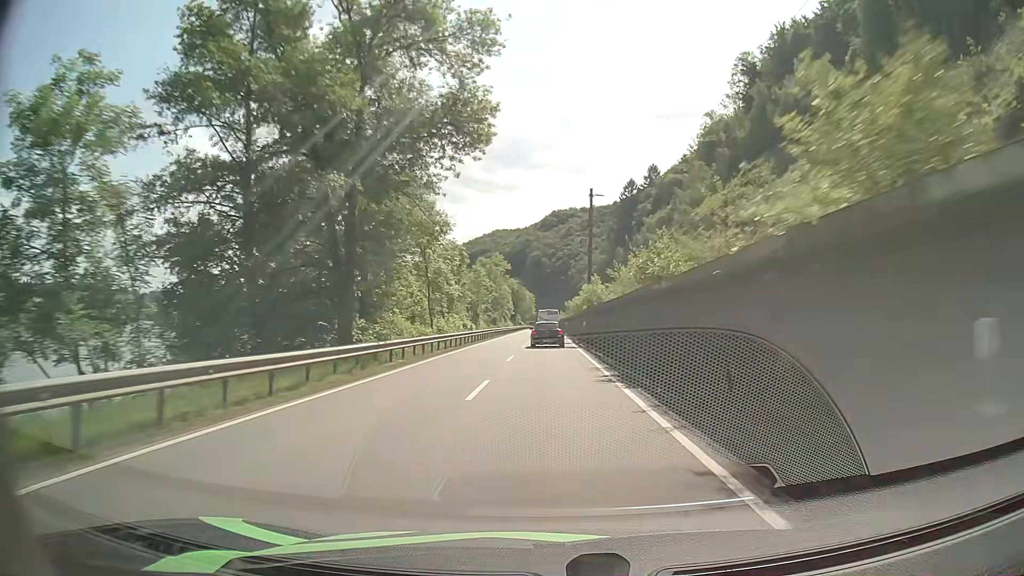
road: primary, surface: asphalt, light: Day
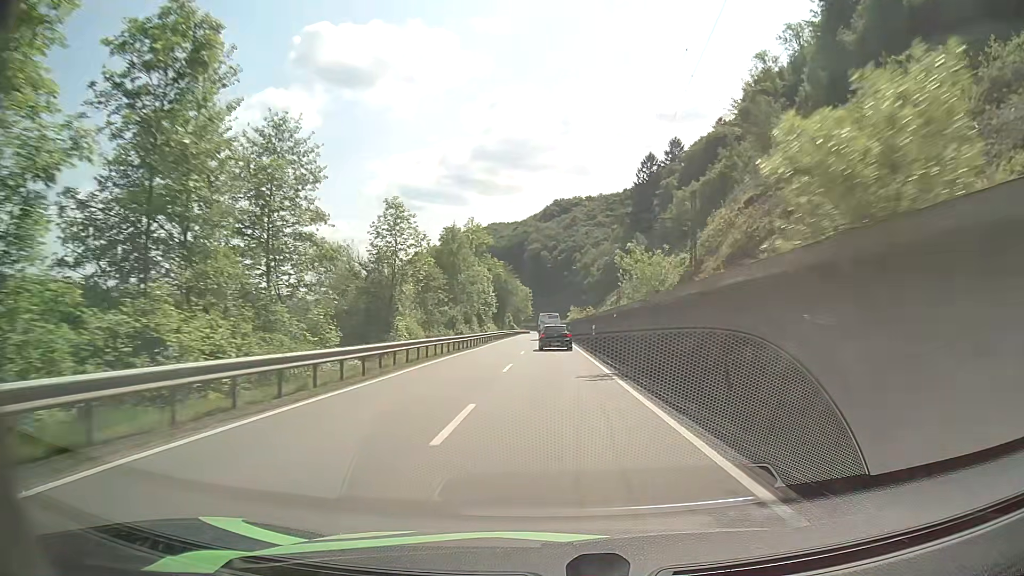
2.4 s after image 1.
(-0.3, +52.0) m; 0°
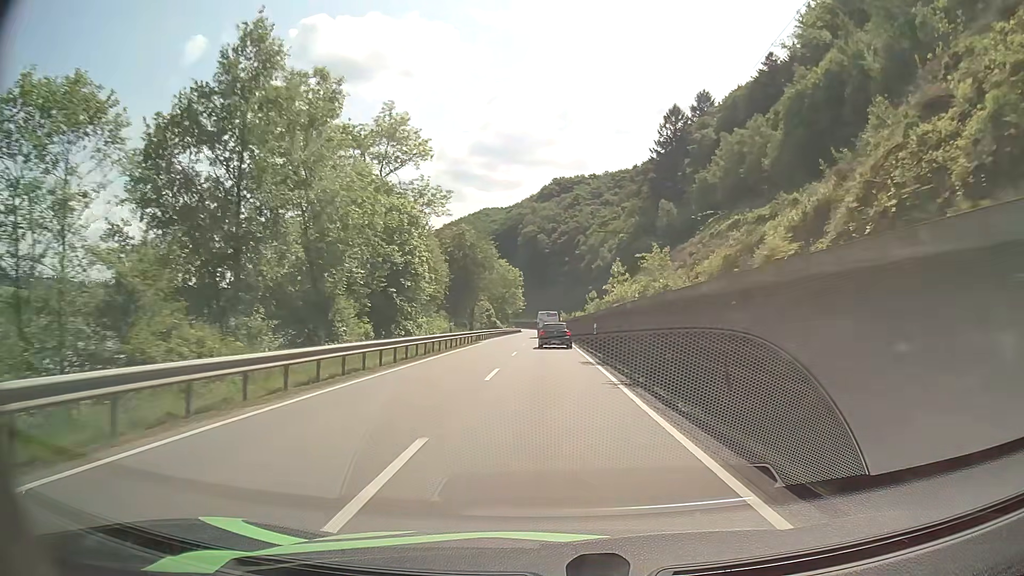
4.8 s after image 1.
(+0.2, +51.4) m; 0°
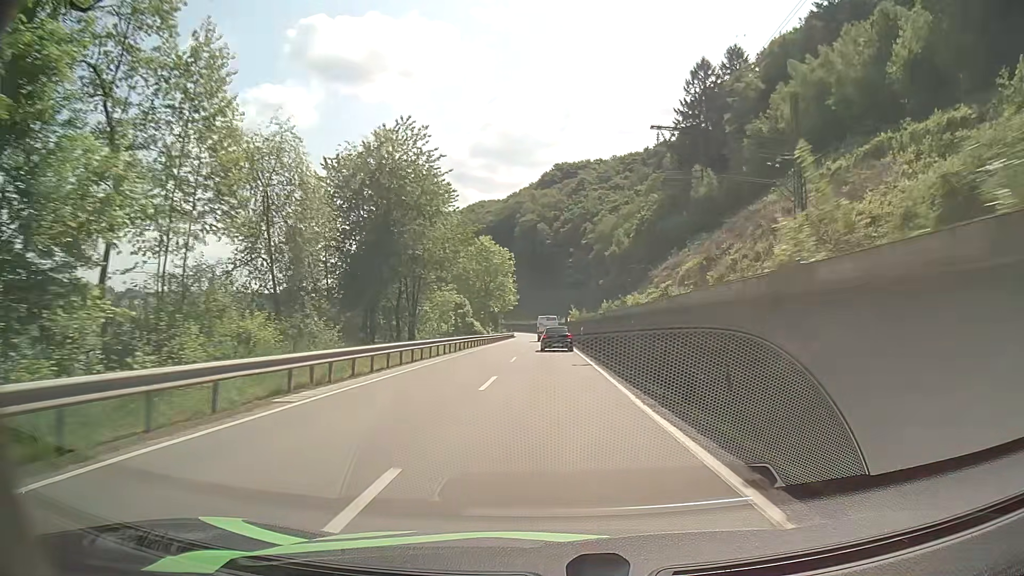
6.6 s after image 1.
(+0.2, +37.2) m; 0°
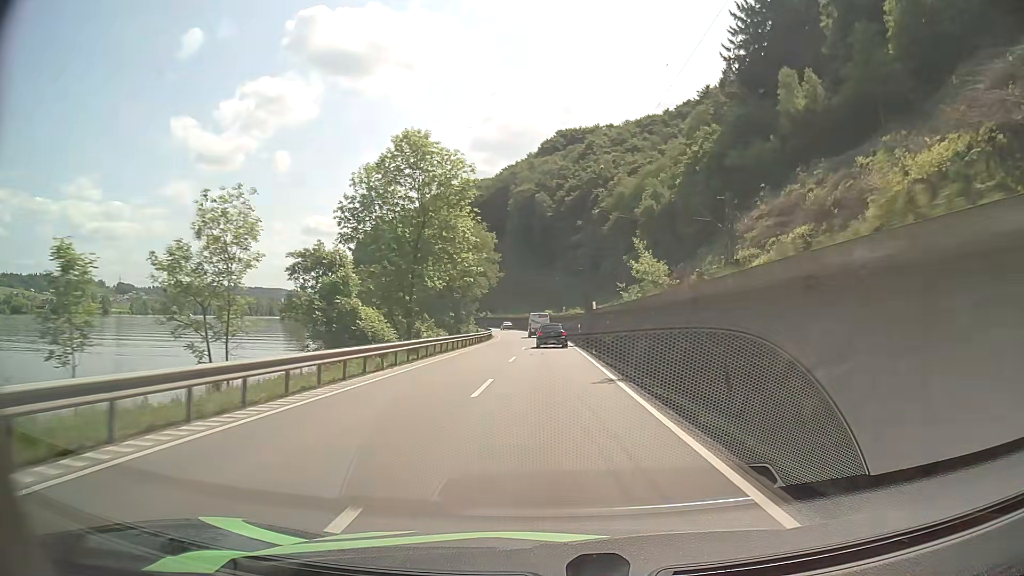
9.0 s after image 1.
(+0.3, +49.1) m; 0°
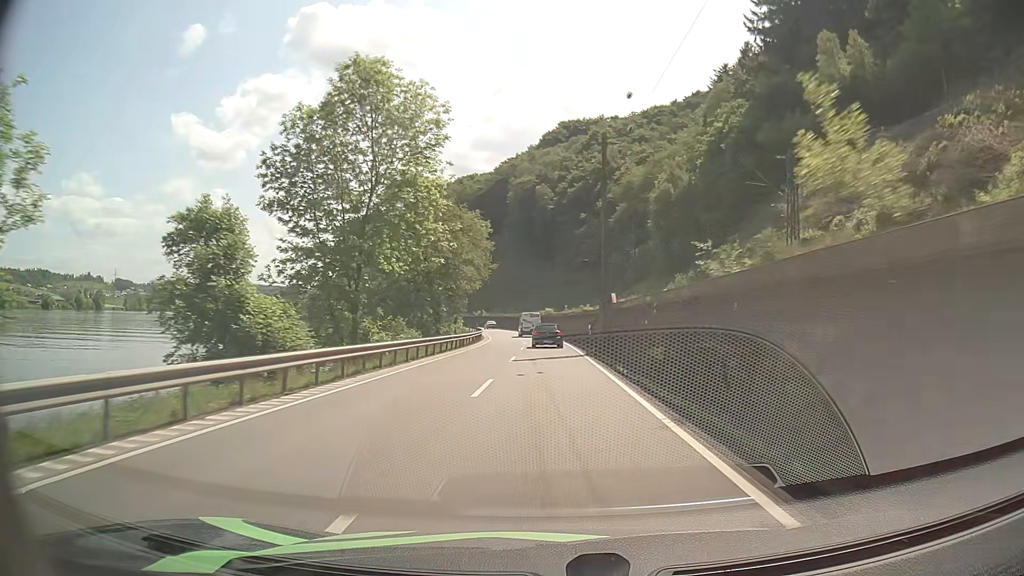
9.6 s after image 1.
(0.0, +12.1) m; 0°
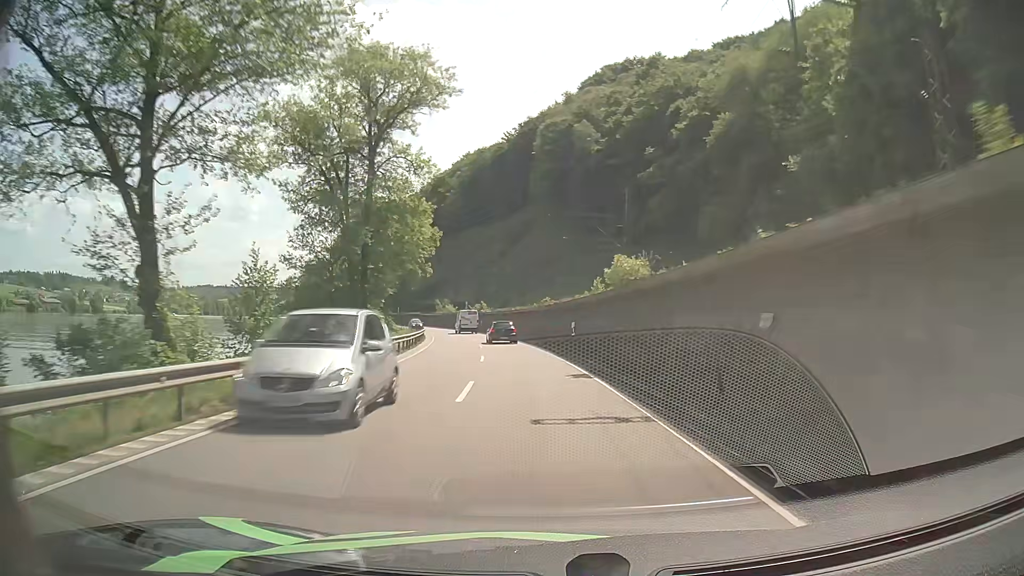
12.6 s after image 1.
(-0.5, +60.5) m; -3°
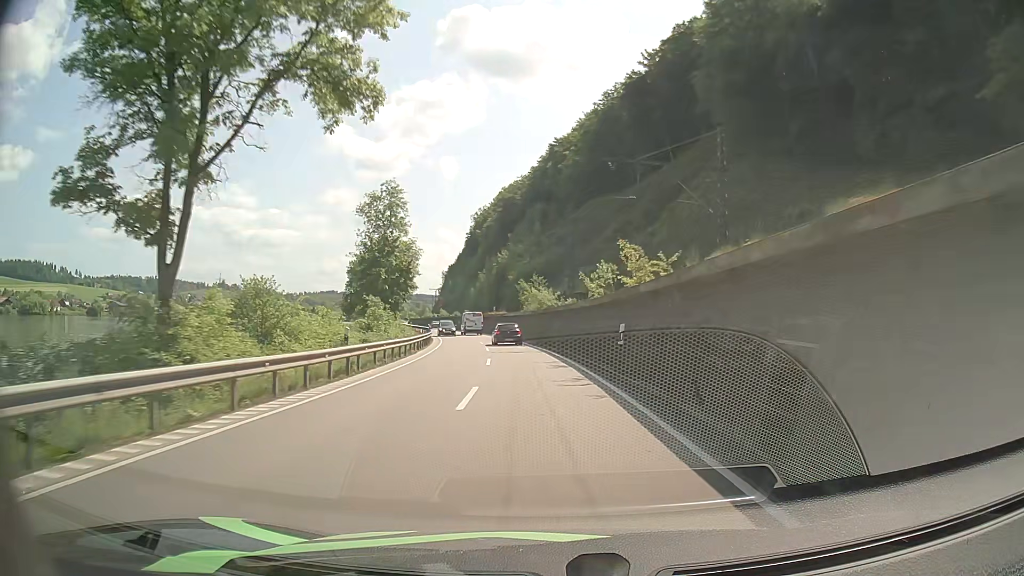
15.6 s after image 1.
(-6.1, +60.7) m; -12°
(0, +10) (-1, +20) (-1, +30) (-2, +40) (-4, +50) (-5, +60) (-7, +69) (-9, +79) (-12, +89) (-14, +99) m
